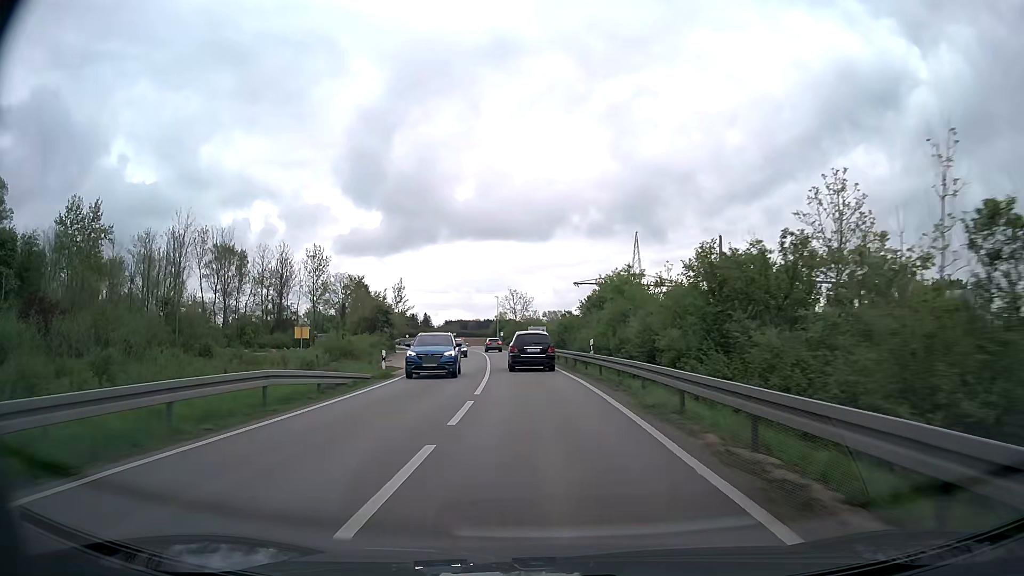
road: primary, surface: asphalt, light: Day
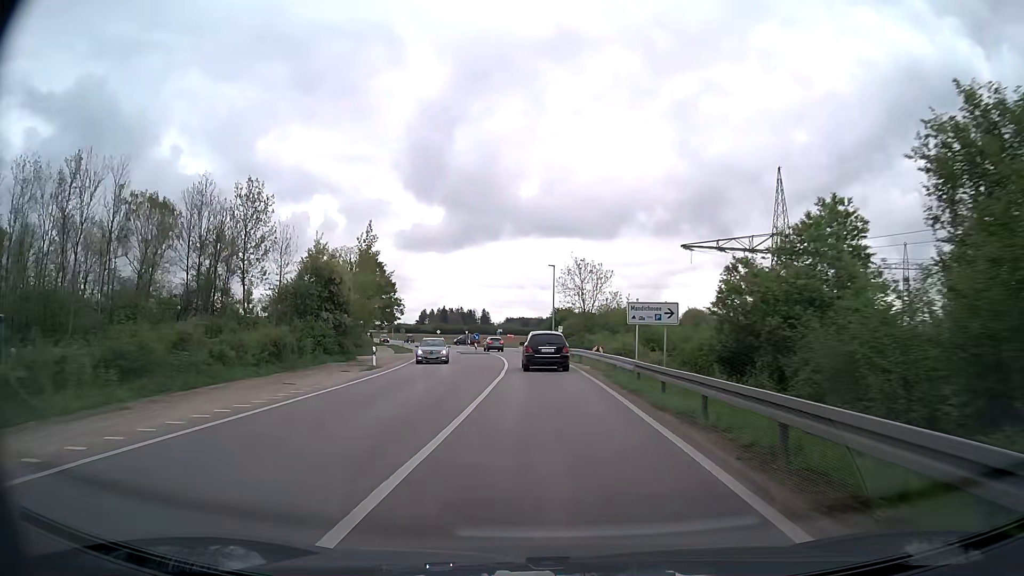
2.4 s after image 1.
(-2.3, +44.4) m; -6°
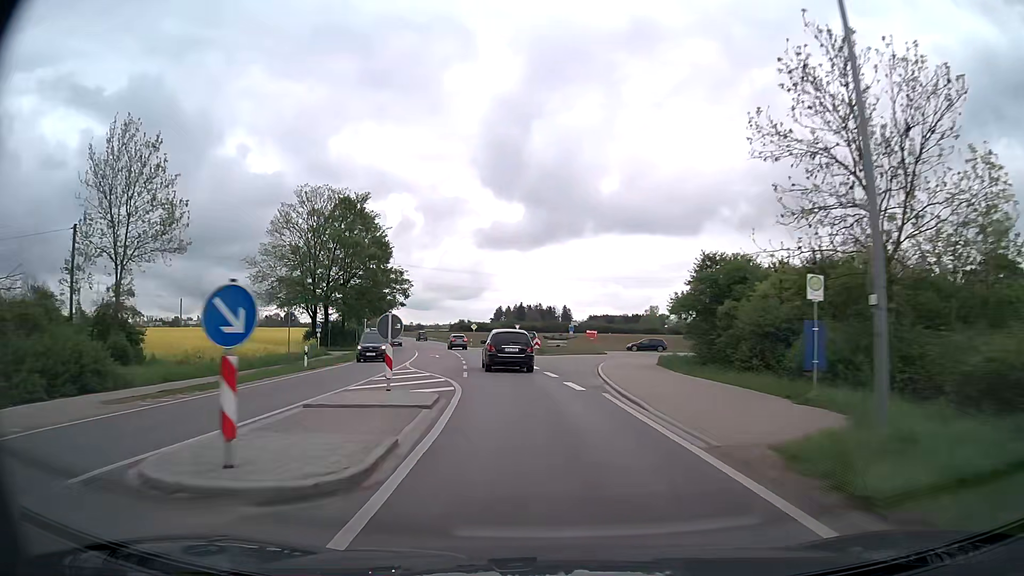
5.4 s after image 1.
(-2.1, +54.6) m; -7°
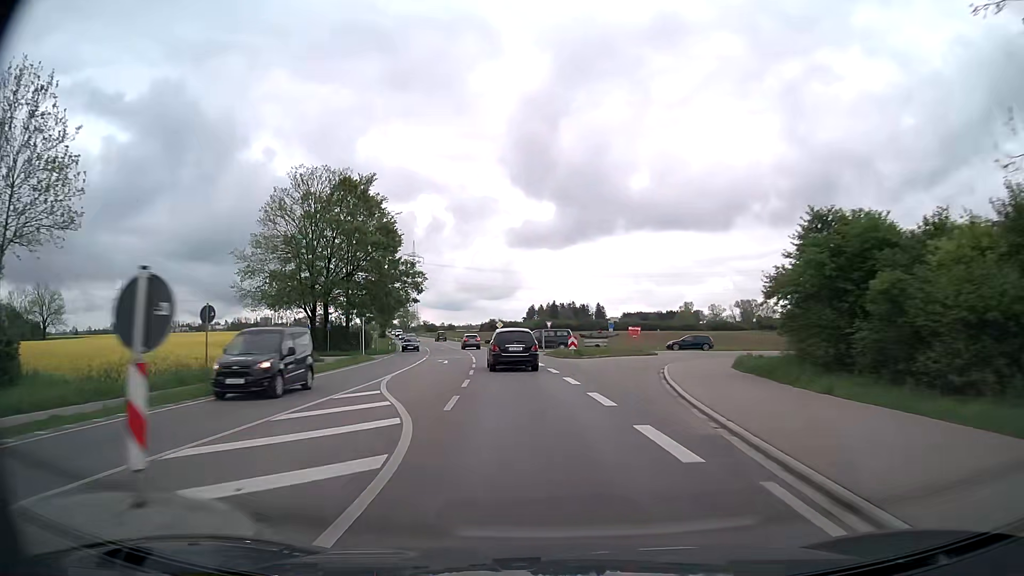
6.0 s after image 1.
(-0.2, +10.7) m; -2°
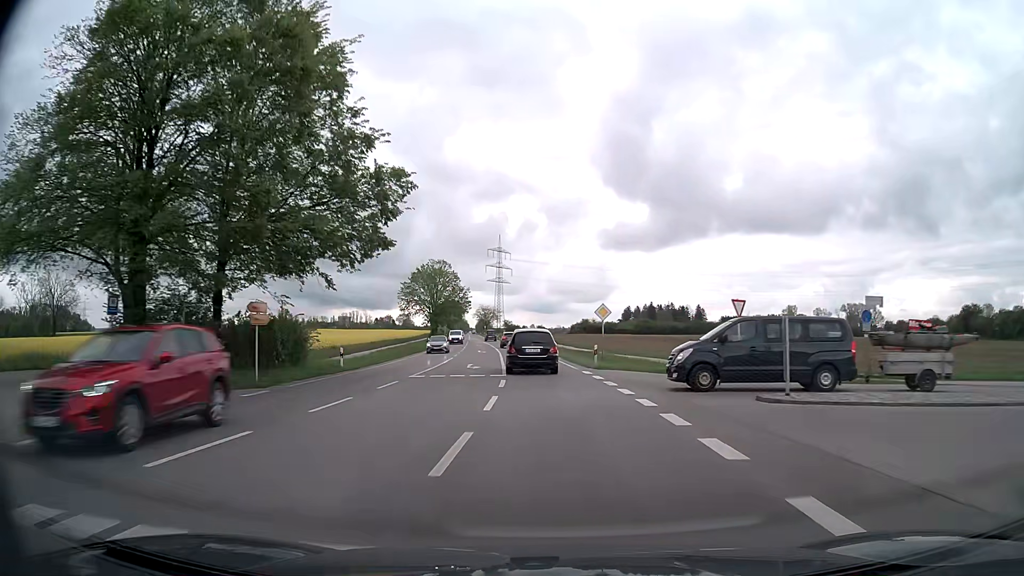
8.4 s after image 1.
(-3.6, +43.0) m; -8°
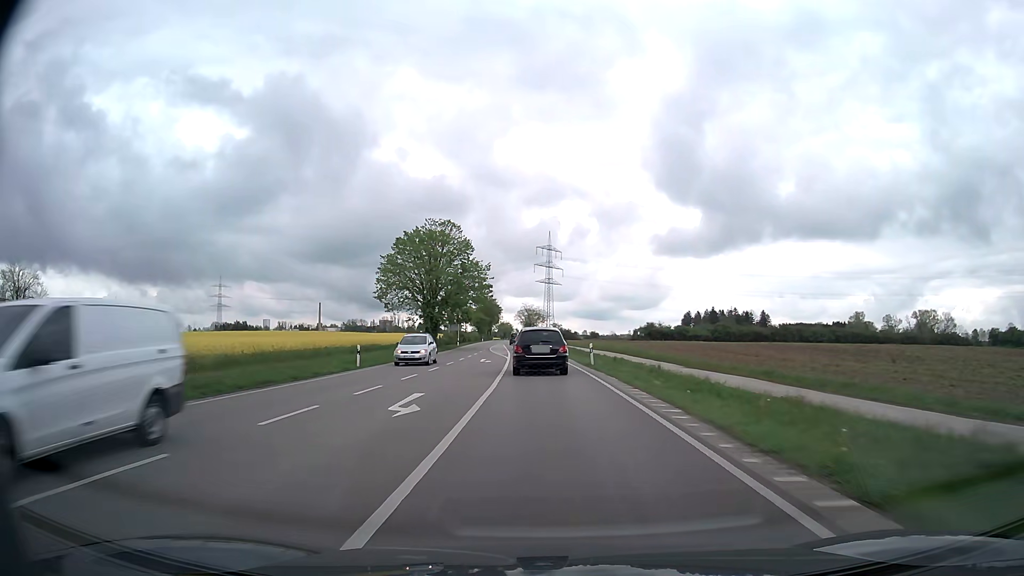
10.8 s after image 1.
(-1.6, +43.8) m; -4°
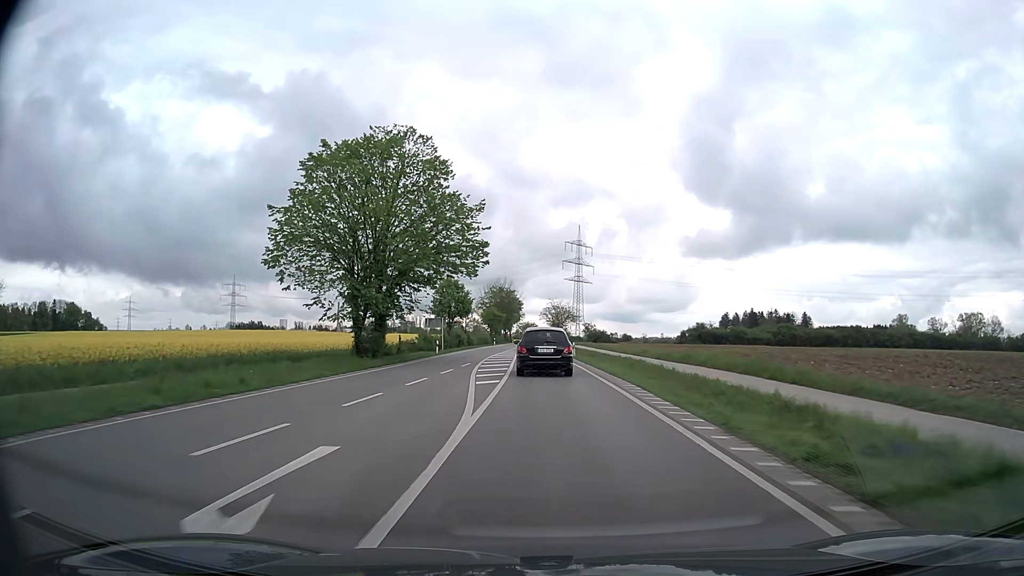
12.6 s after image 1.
(-0.7, +33.2) m; -2°
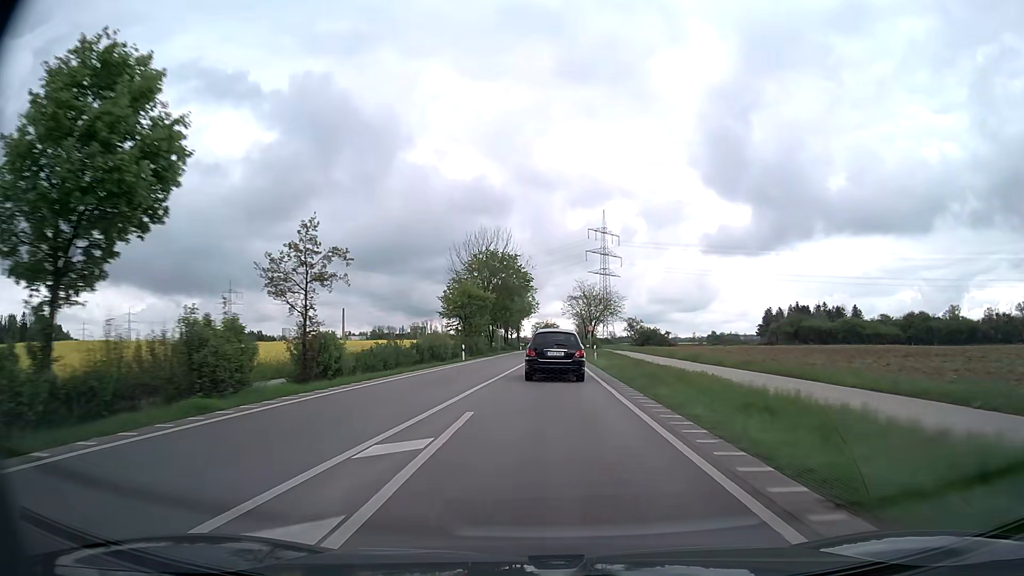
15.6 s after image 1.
(-1.1, +56.4) m; -2°
(0, +10) (0, +20) (0, +30) (0, +40) (+1, +50) (+1, +60) (+1, +70) (+2, +80) (+2, +90) (+3, +100) m
